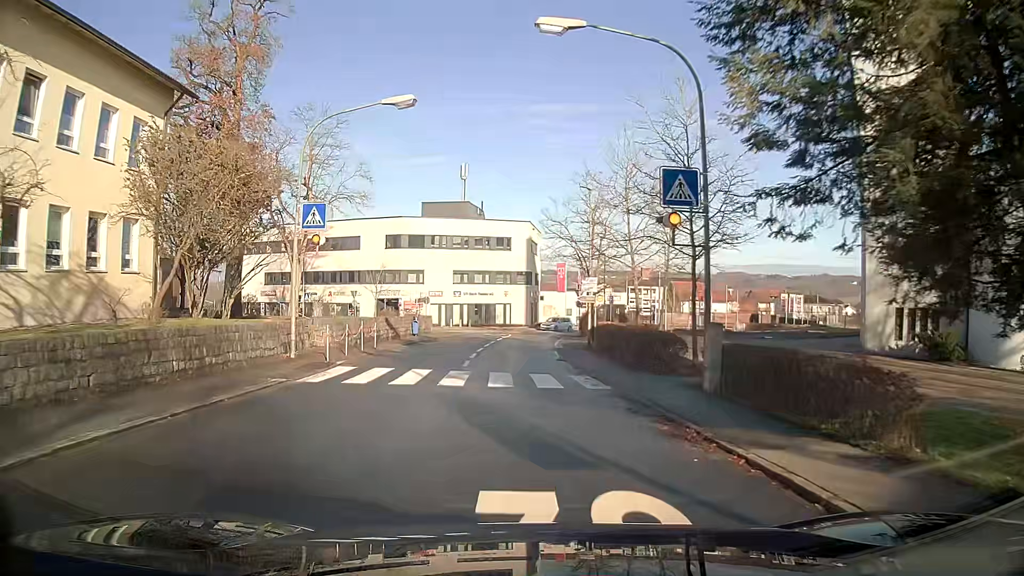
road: tertiary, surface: asphalt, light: Day
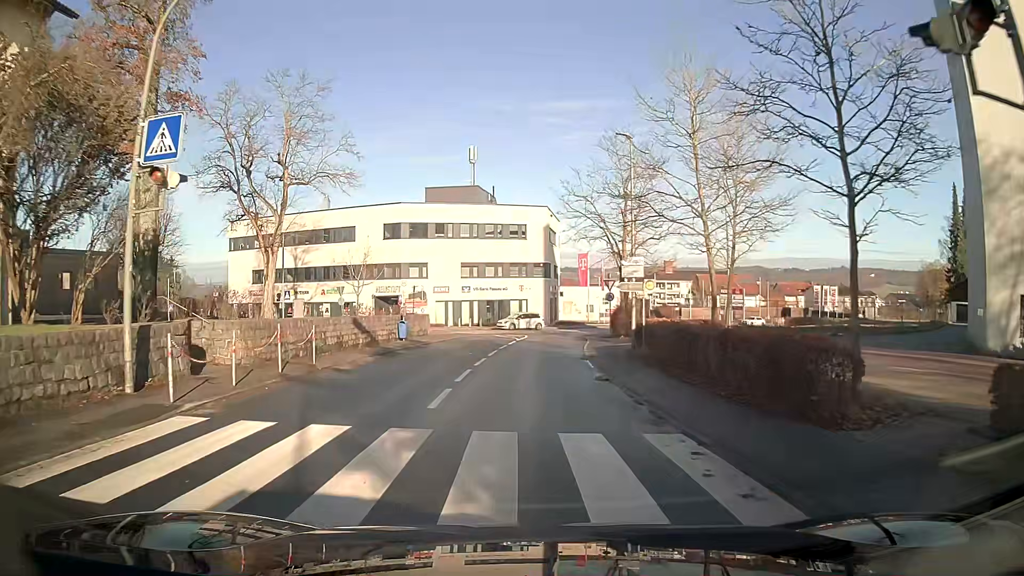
(-0.1, +9.5) m; -1°
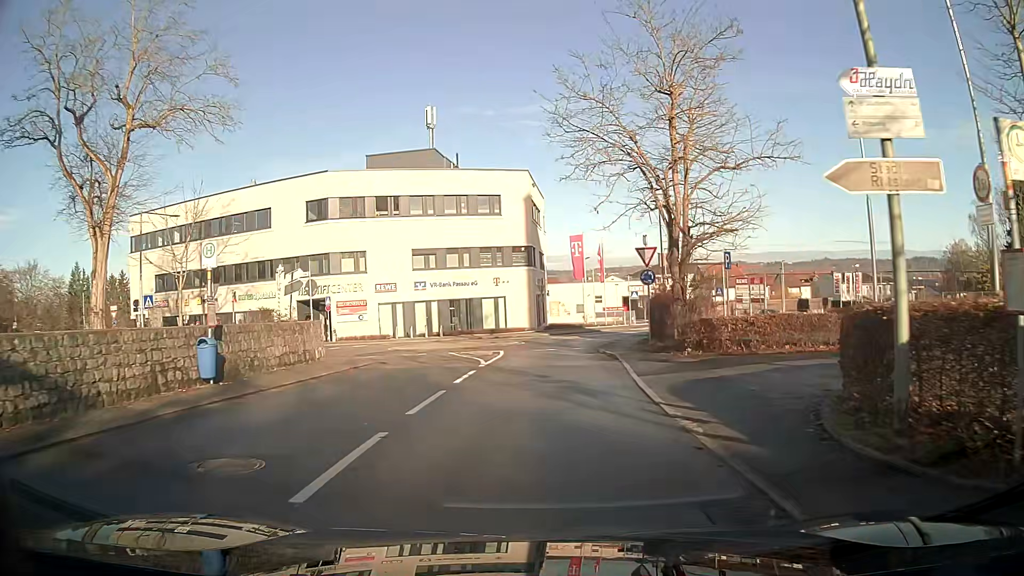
(+0.2, +18.9) m; +2°
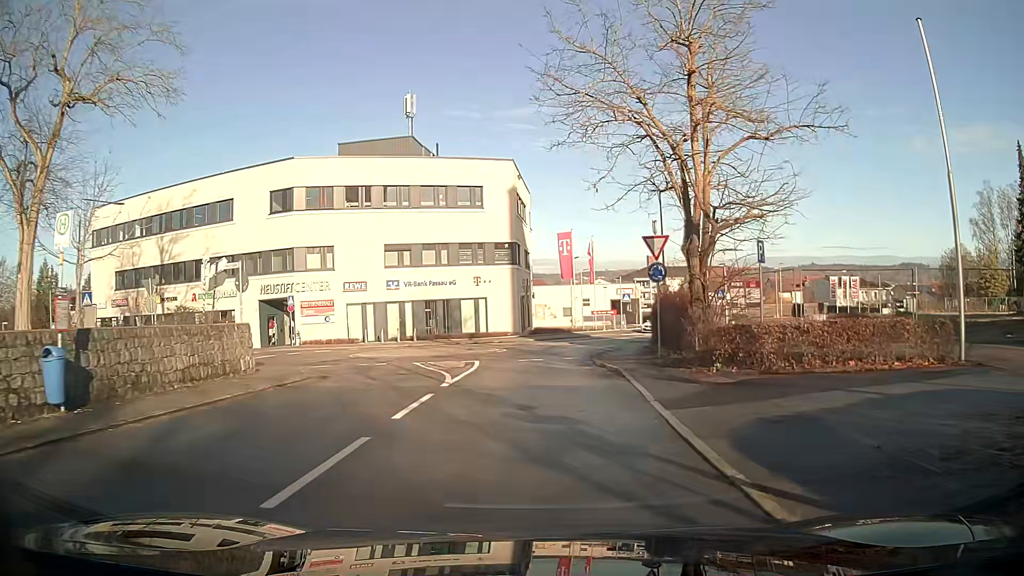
(+0.1, +4.6) m; +1°
(0, +10) (0, +20) (+1, +30) (-6, +36) (-16, +36) (-26, +38) (-36, +41) (-45, +43) (-52, +50) (-53, +60) m
